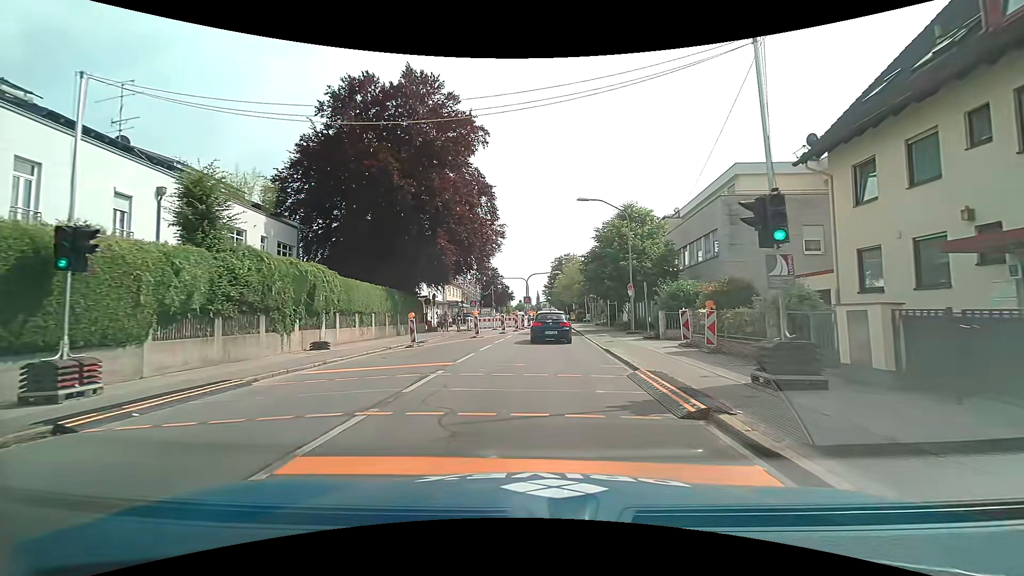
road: secondary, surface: asphalt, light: Day
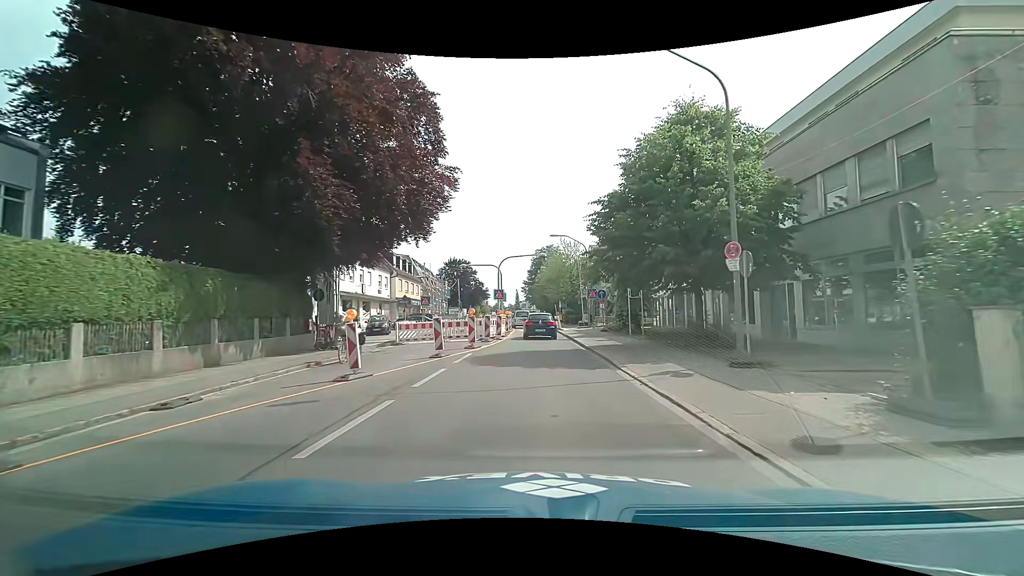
(+0.3, +17.5) m; +2°
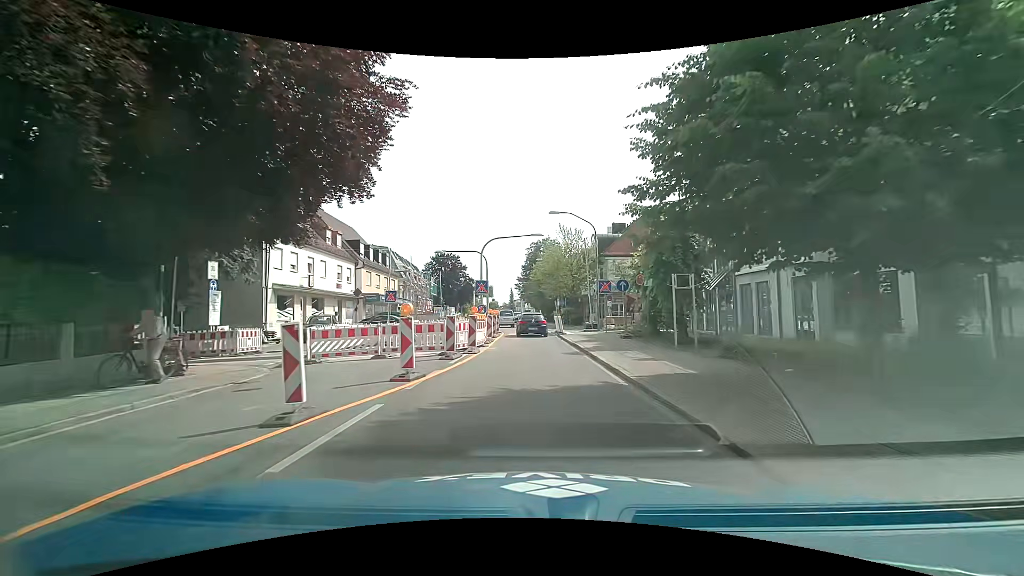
(+0.1, +9.5) m; 0°
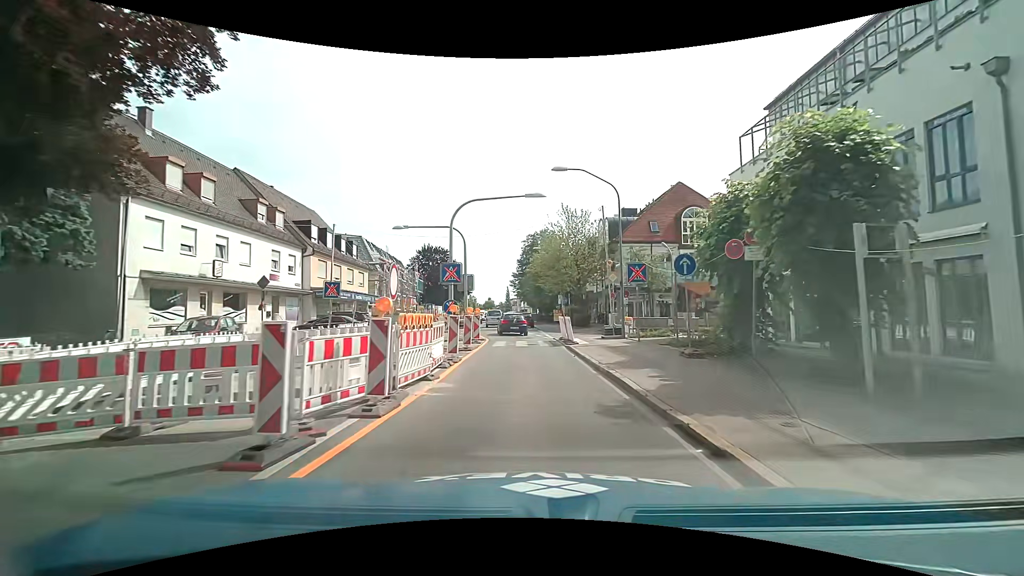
(+0.1, +10.0) m; +1°
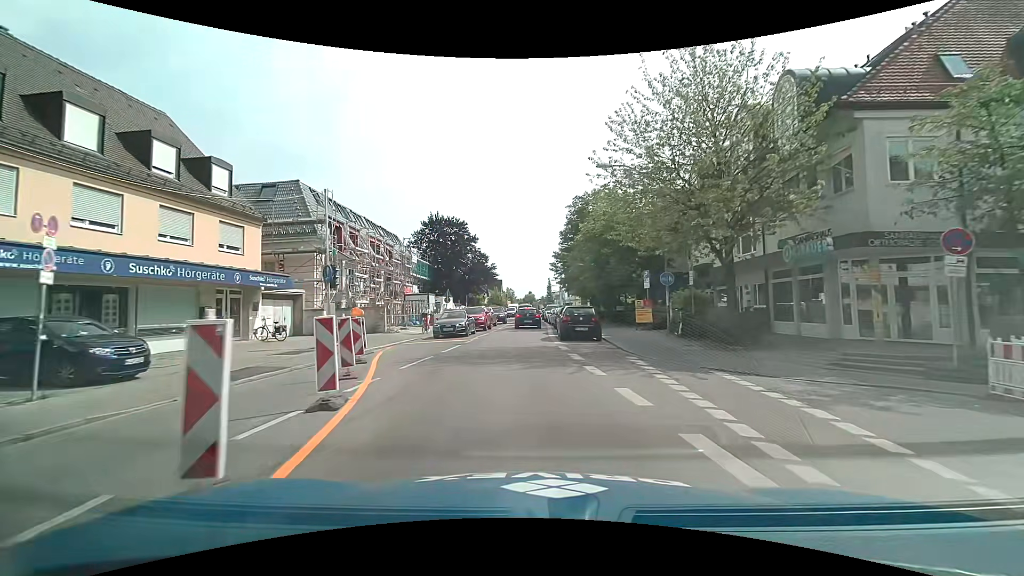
(-0.8, +27.2) m; -3°
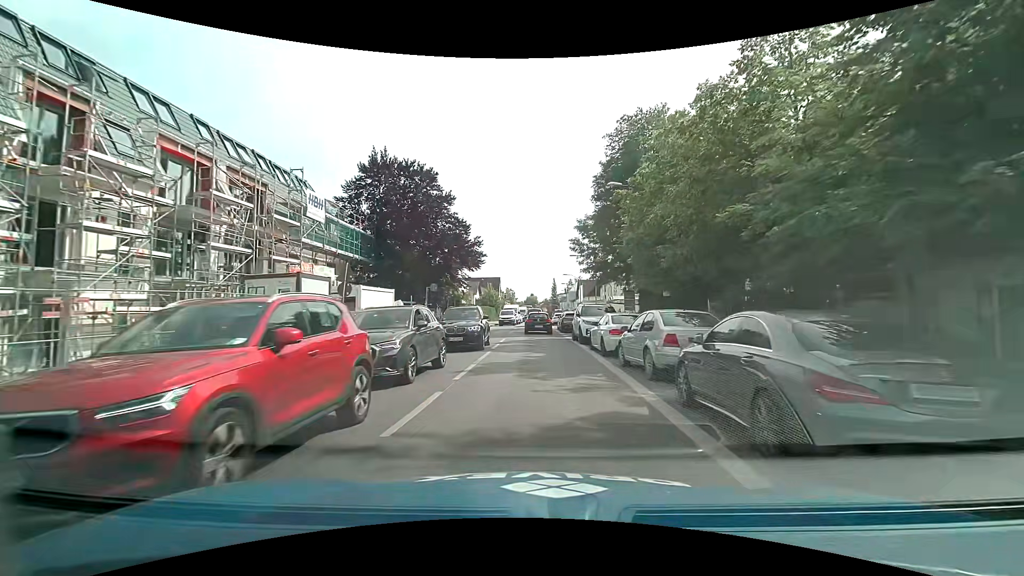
(-1.3, +28.4) m; -1°
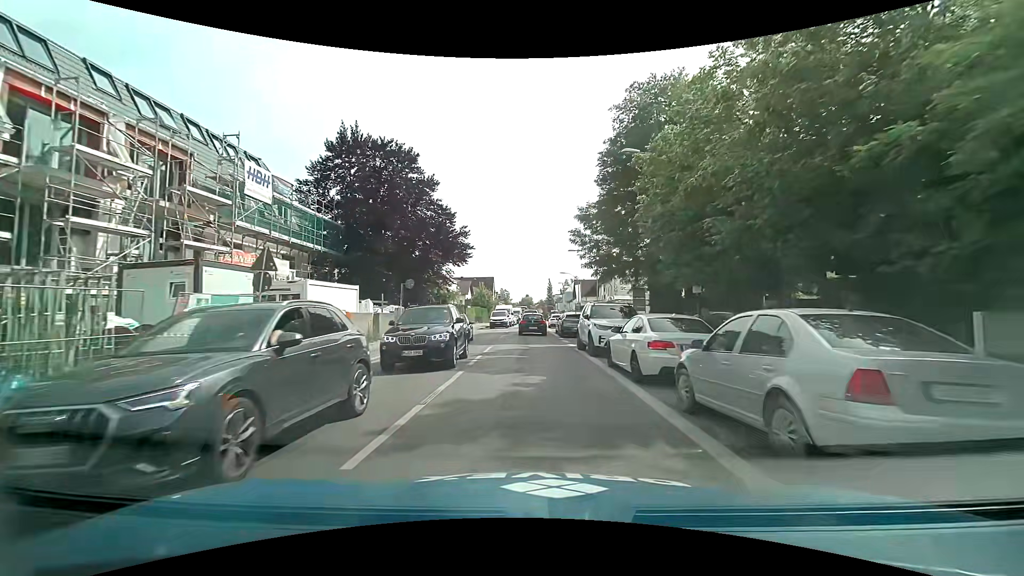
(0.0, +5.7) m; 0°
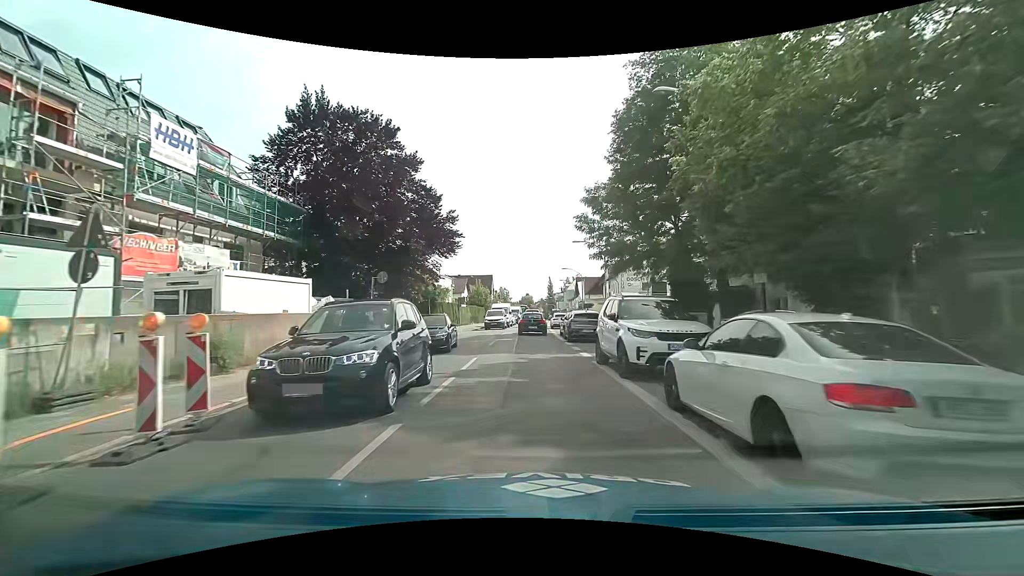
(0.0, +5.7) m; +1°
(0, +10) (0, +20) (-1, +30) (-1, +40) (-1, +50) (-1, +60) (0, +70) (0, +80) (+1, +90) (+1, +100) m
